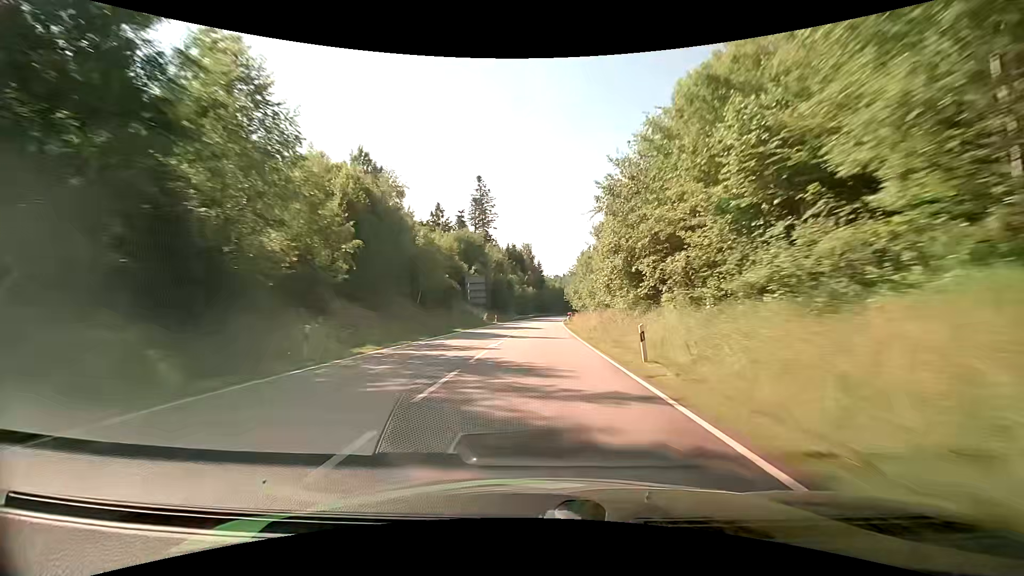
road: primary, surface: asphalt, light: Day
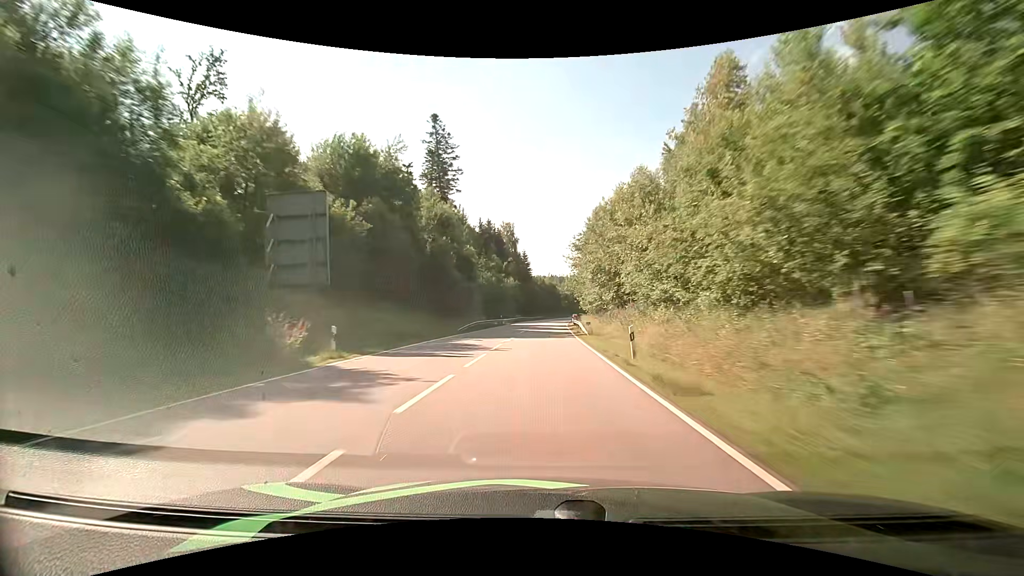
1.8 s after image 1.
(+0.4, +48.5) m; +1°
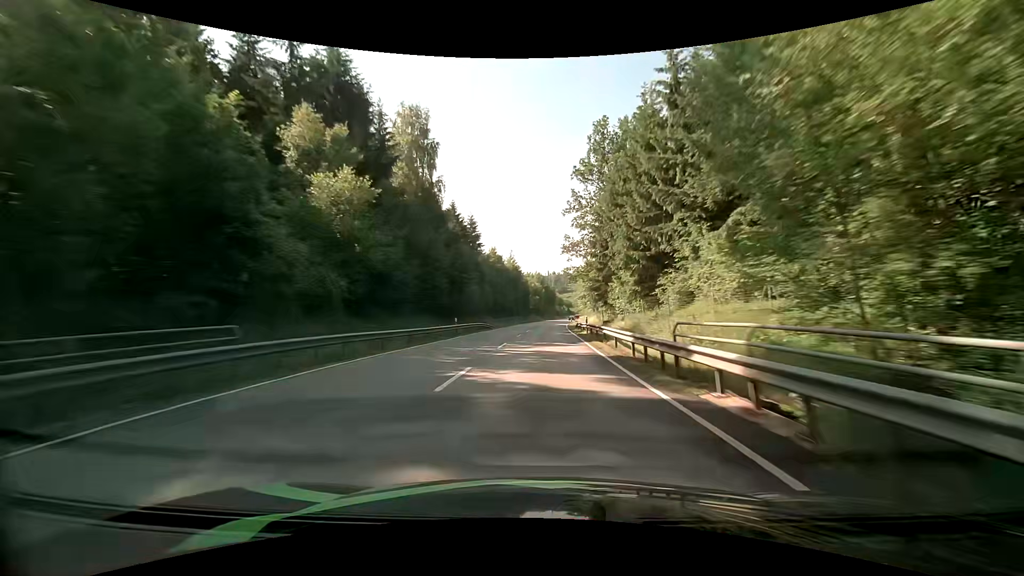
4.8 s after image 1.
(+2.4, +80.5) m; +4°
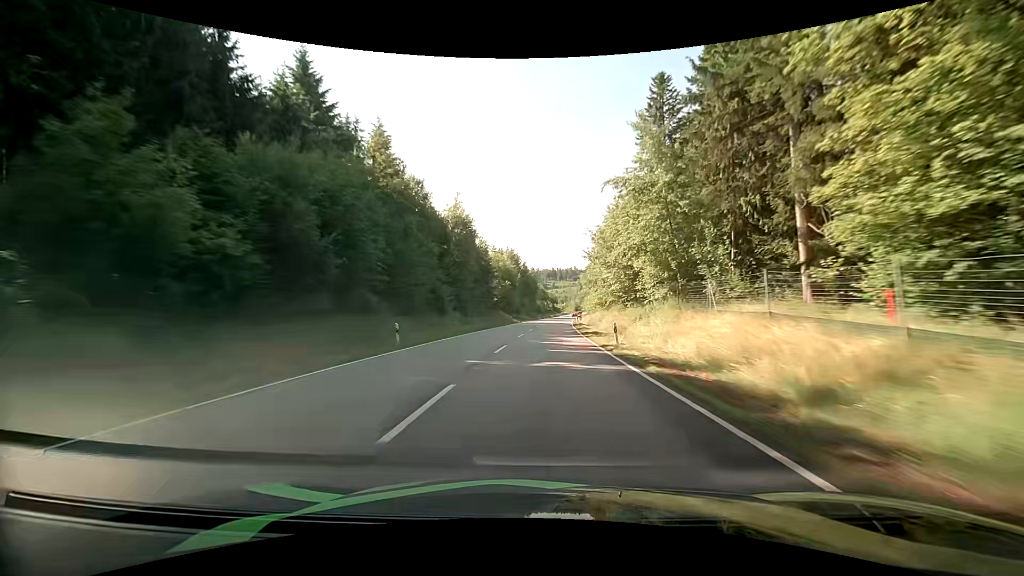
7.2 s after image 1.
(+1.2, +62.7) m; +2°
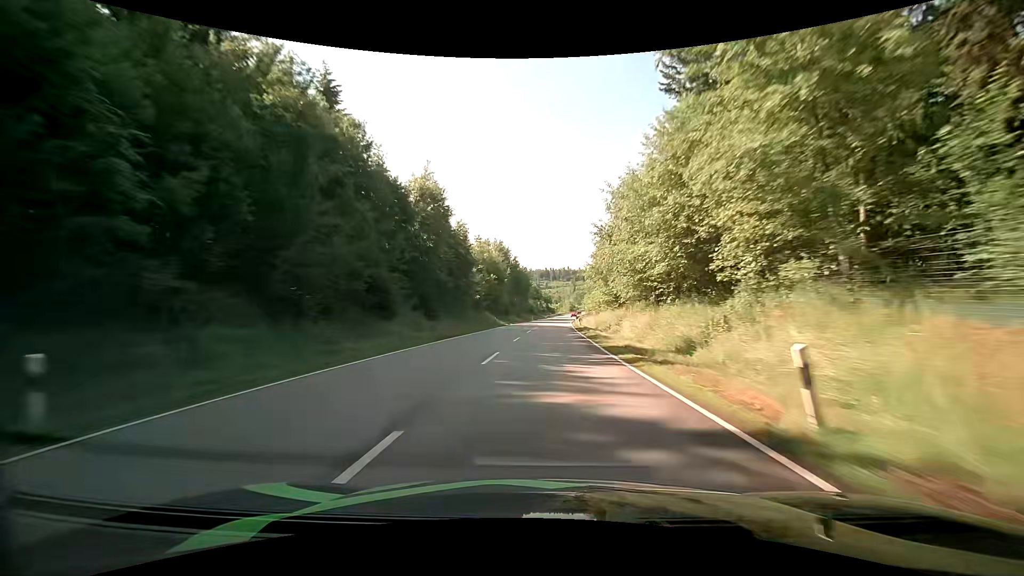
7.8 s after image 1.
(+0.2, +15.6) m; +1°
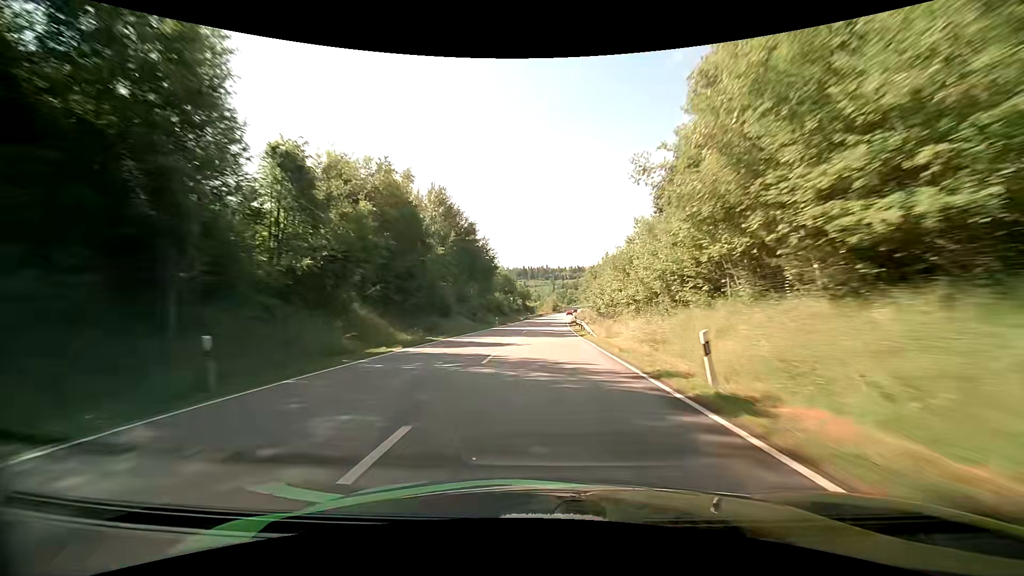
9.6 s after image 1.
(+1.1, +47.3) m; +3°
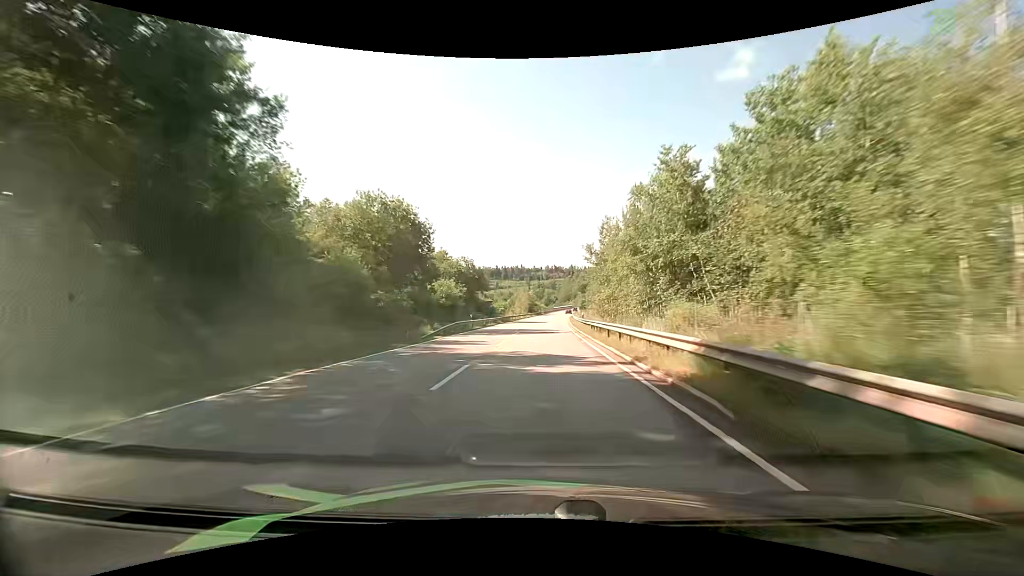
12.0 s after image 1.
(+1.5, +64.5) m; +3°
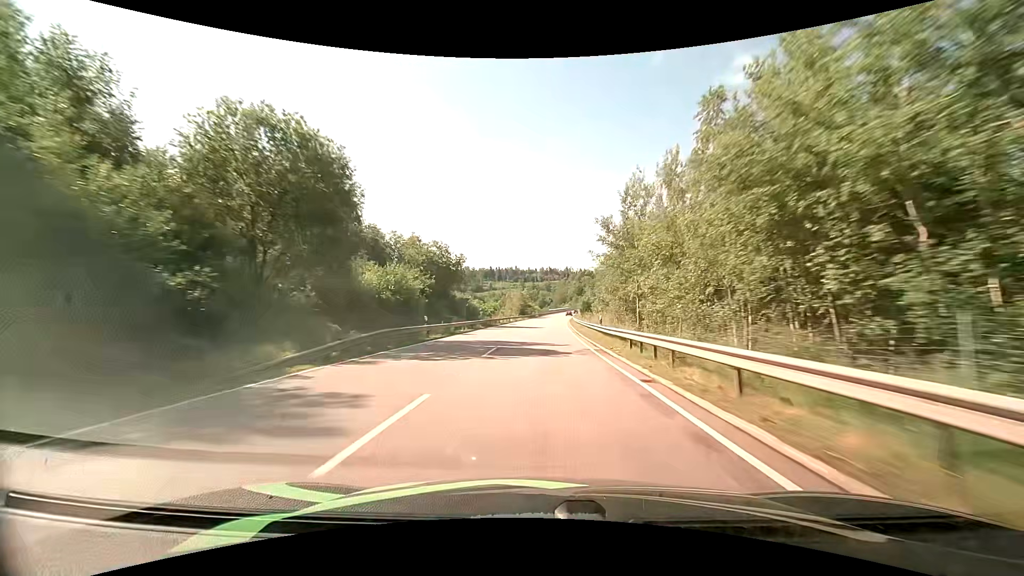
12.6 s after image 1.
(+0.1, +16.4) m; +1°
(0, +10) (0, +20) (0, +30) (0, +40) (+1, +50) (+1, +60) (+2, +70) (+2, +80) (+3, +90) (+3, +100) m
